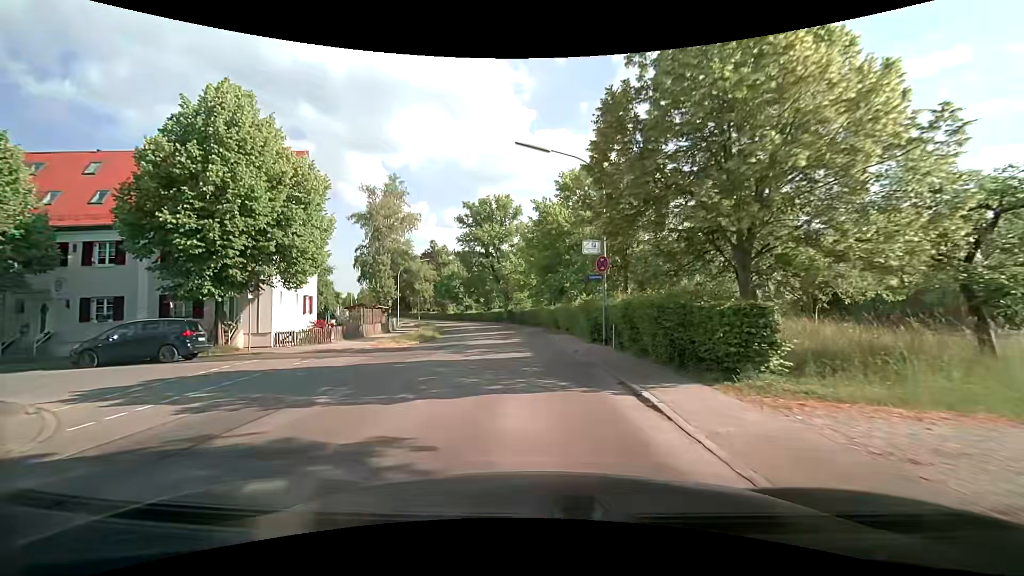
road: secondary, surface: asphalt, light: Day
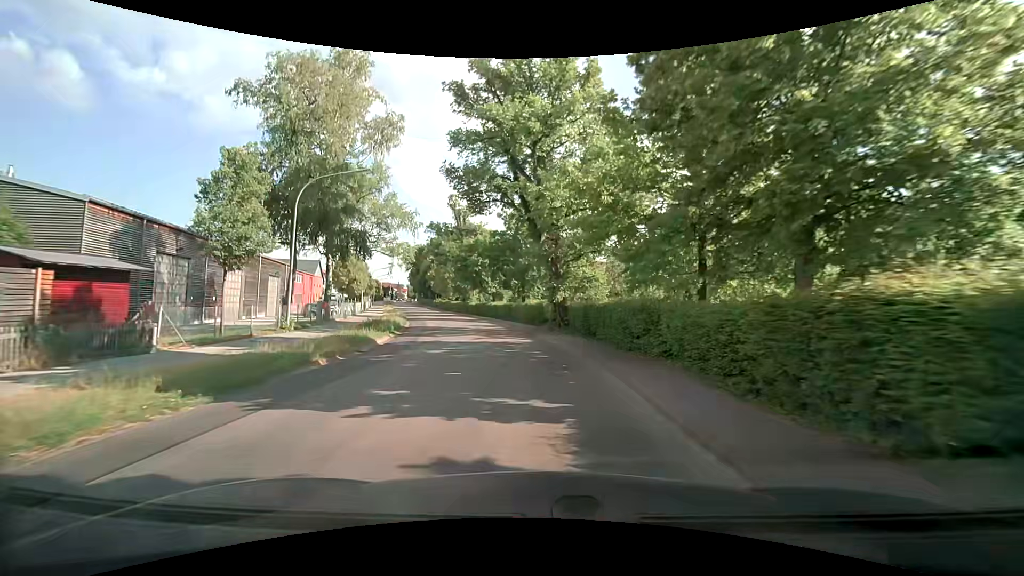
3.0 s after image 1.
(-1.6, +32.3) m; -7°
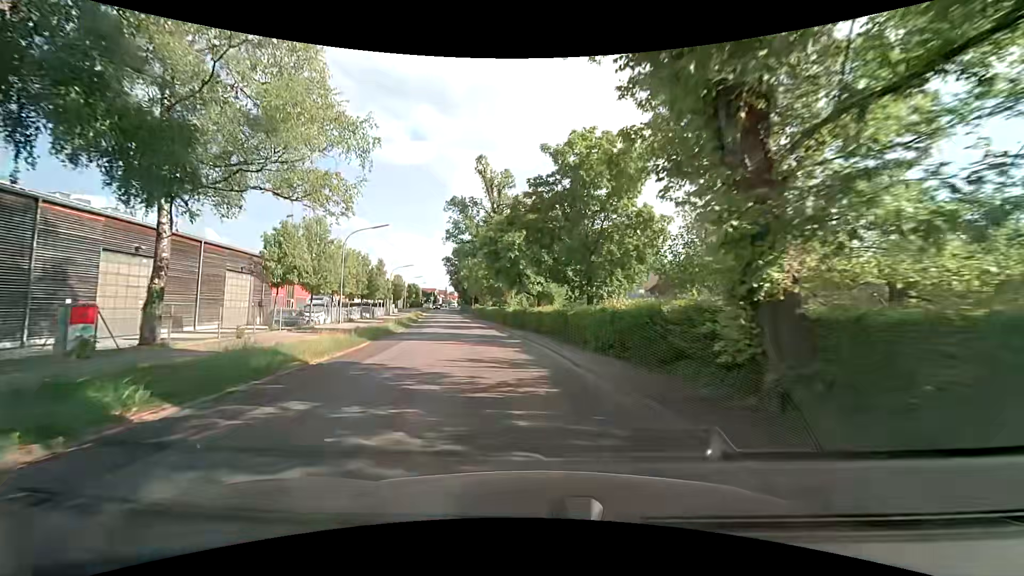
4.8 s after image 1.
(-0.8, +19.9) m; -6°
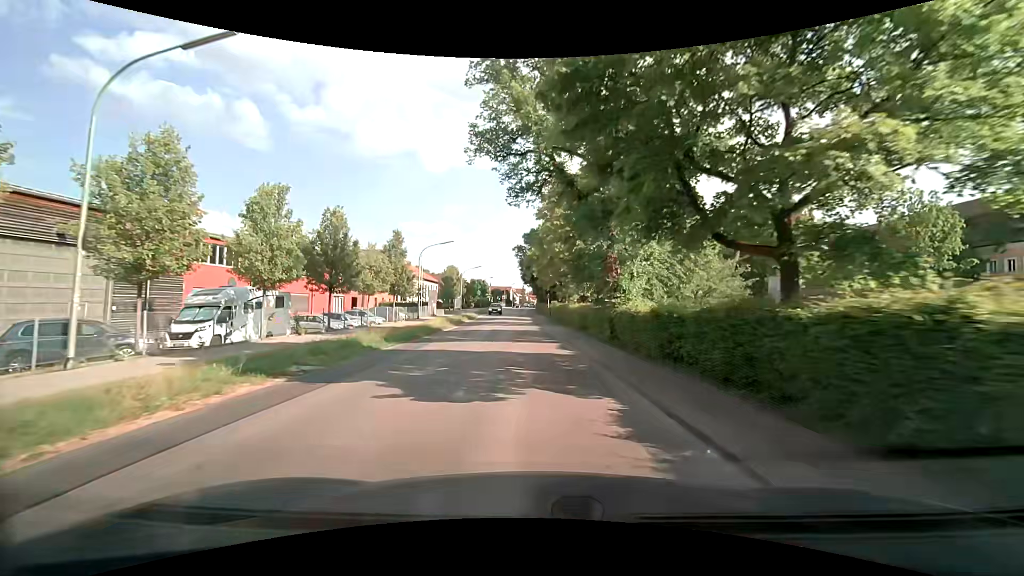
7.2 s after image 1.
(-2.5, +27.5) m; -10°
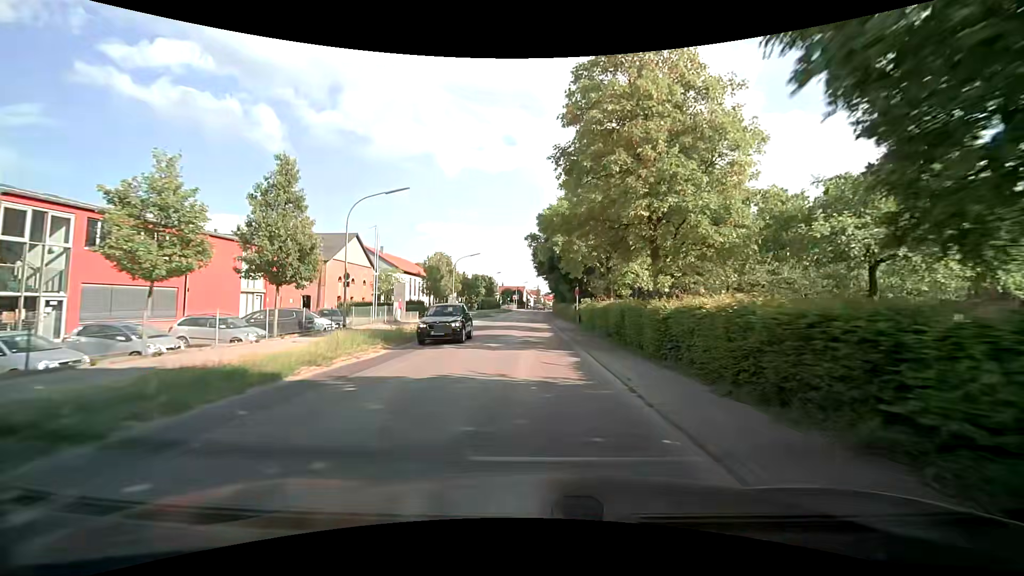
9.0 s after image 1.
(-0.2, +21.7) m; -2°
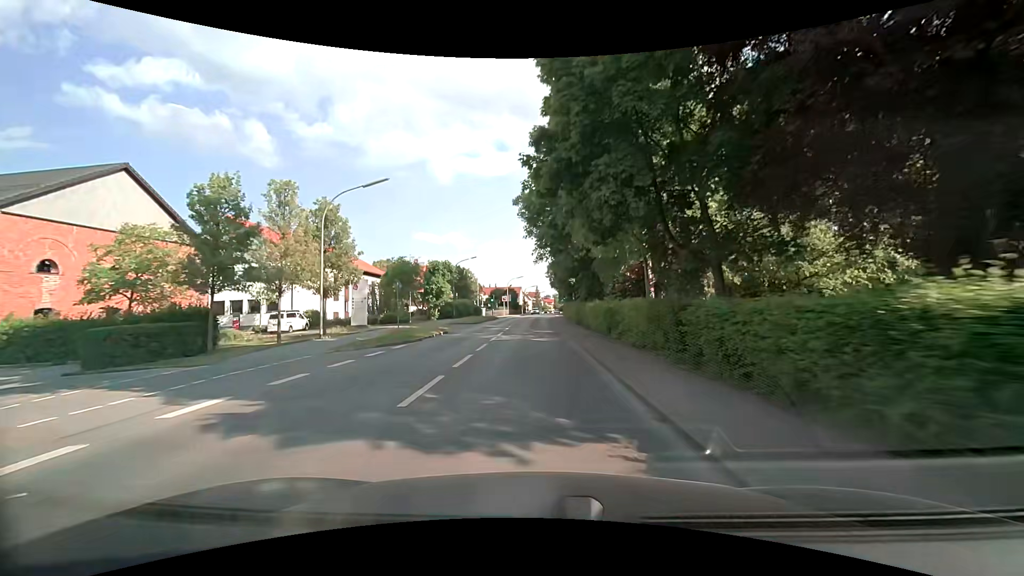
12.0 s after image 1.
(+0.2, +36.9) m; +1°
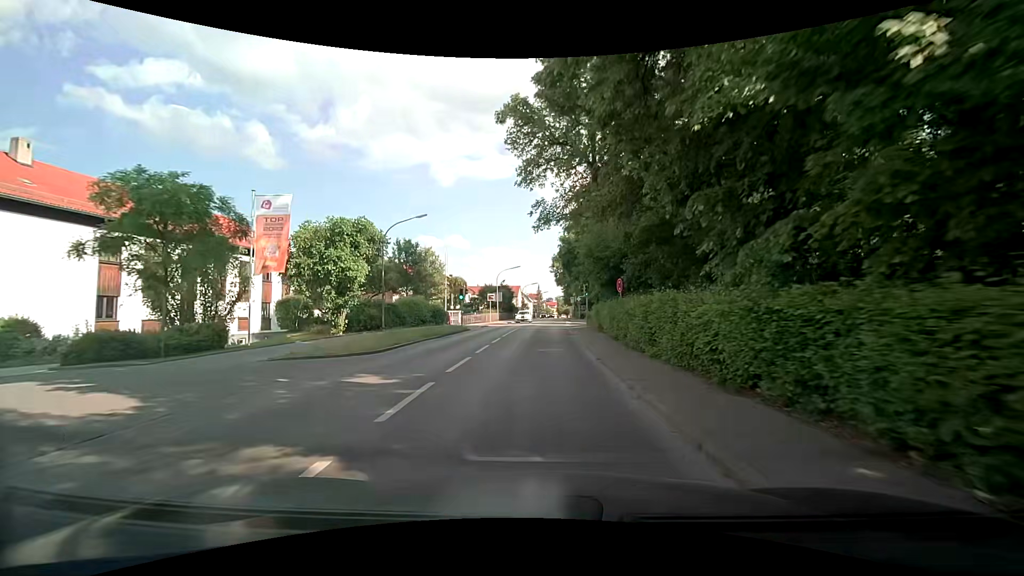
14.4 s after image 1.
(-0.4, +27.9) m; -1°
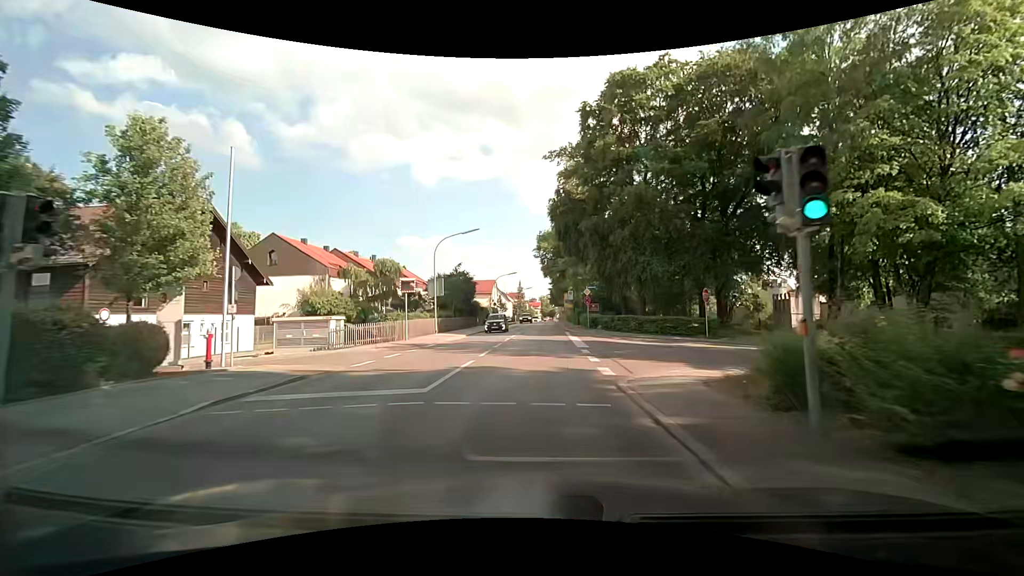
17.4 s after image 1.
(+0.4, +32.0) m; +2°
(0, +10) (0, +20) (0, +30) (0, +40) (+1, +50) (+1, +60) (+1, +70) (+2, +80) (+2, +90) (+2, +100) m
